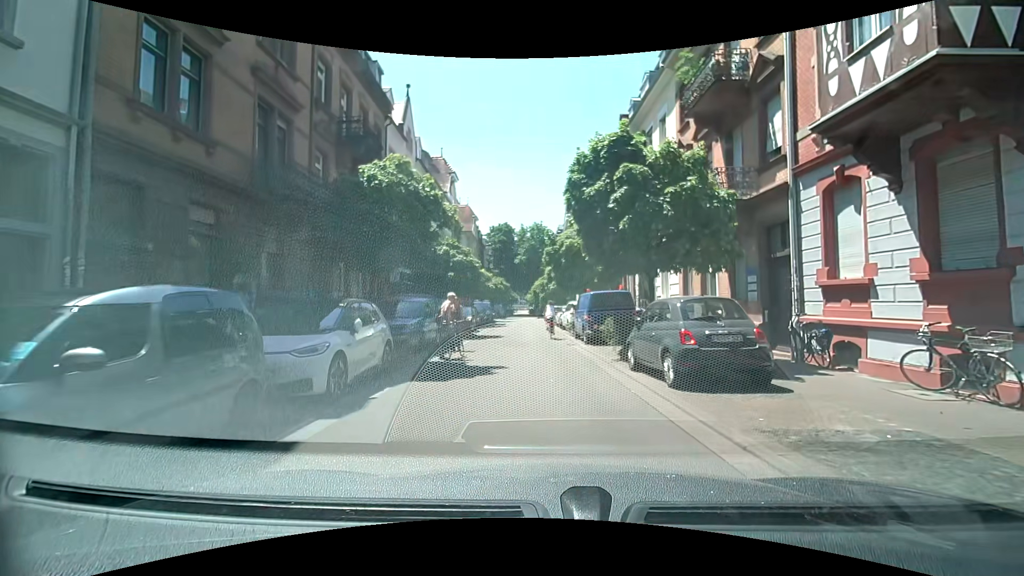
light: Day
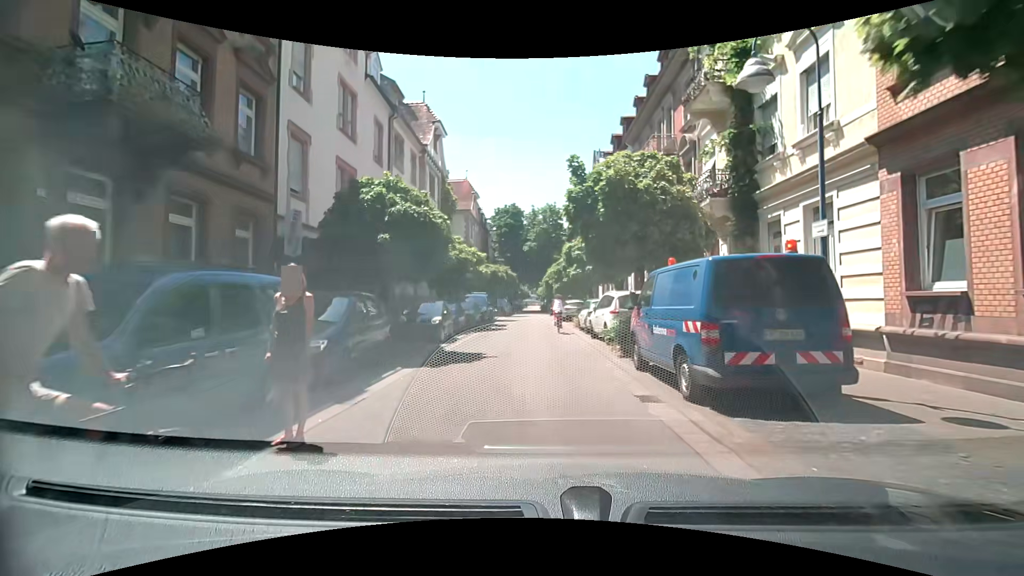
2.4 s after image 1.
(-0.4, +11.8) m; -2°
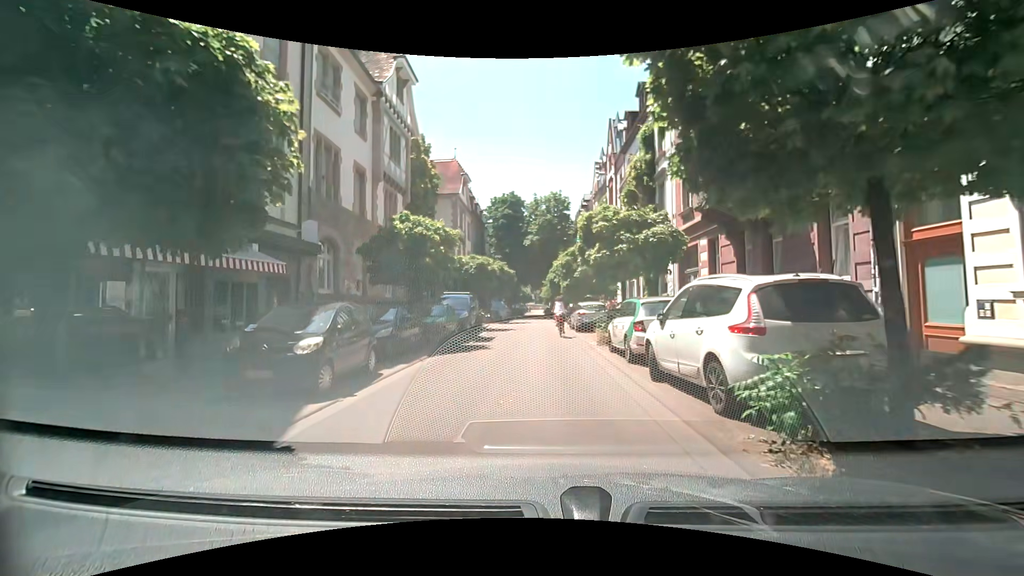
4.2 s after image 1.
(0.0, +9.5) m; -1°
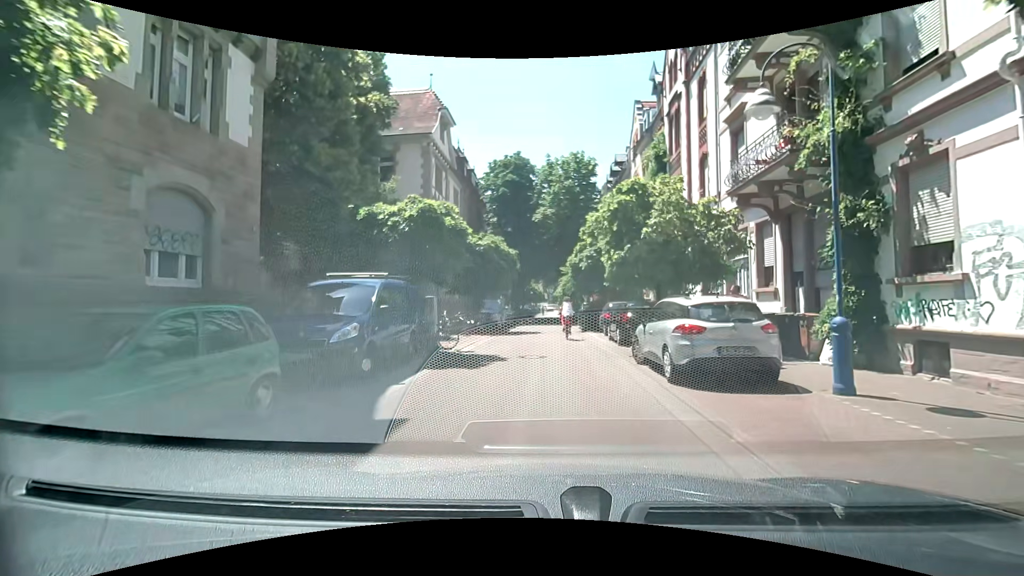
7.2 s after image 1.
(0.0, +15.7) m; +1°
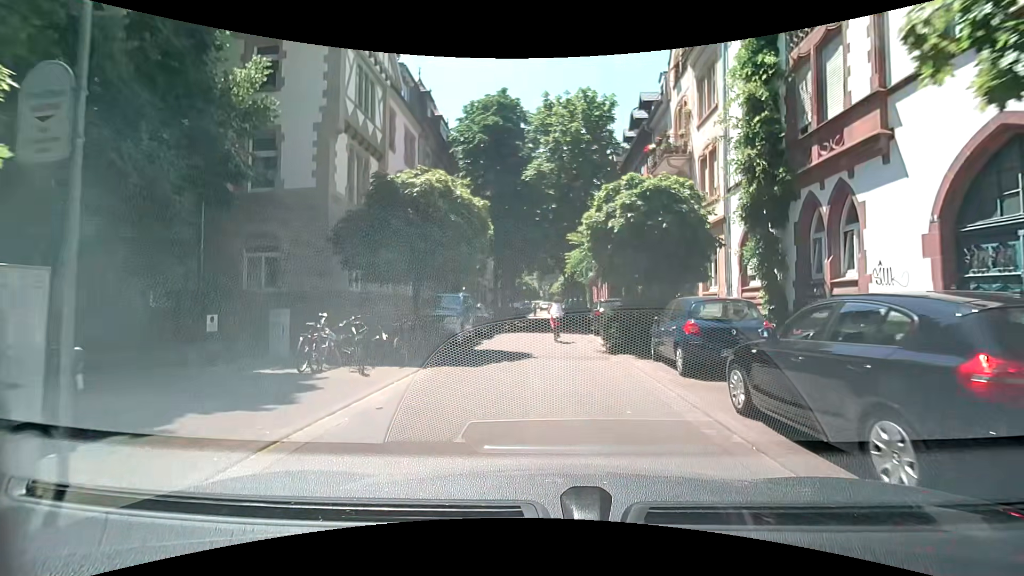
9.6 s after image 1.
(-0.3, +12.7) m; 0°
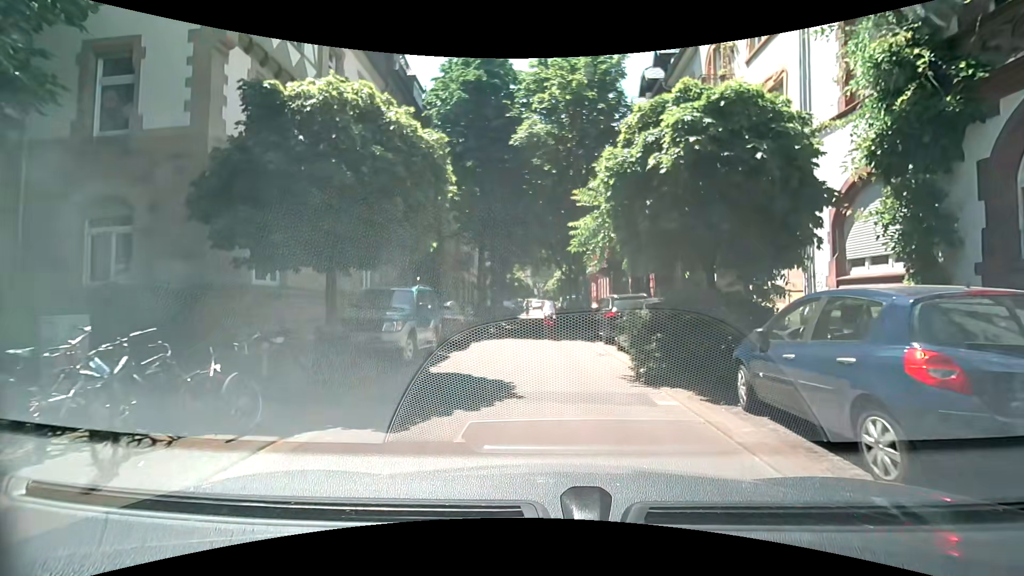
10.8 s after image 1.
(-0.1, +5.7) m; +1°
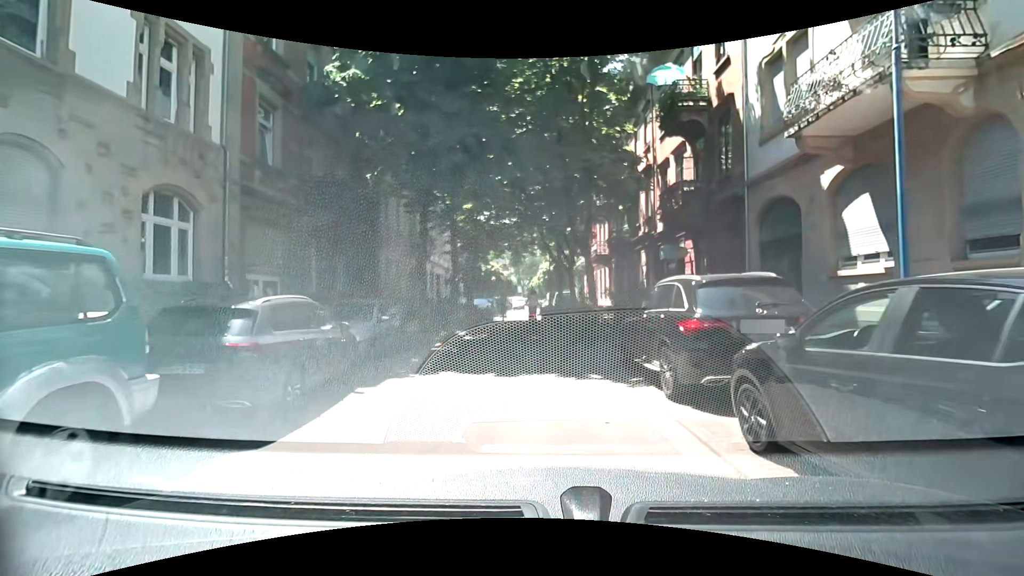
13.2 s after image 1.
(-0.2, +10.0) m; +2°
